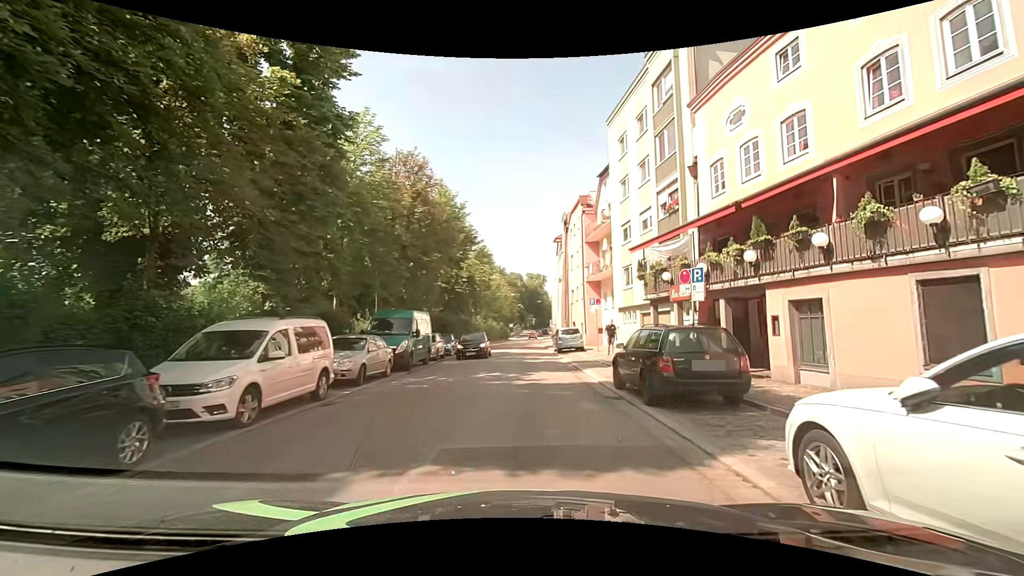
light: Day
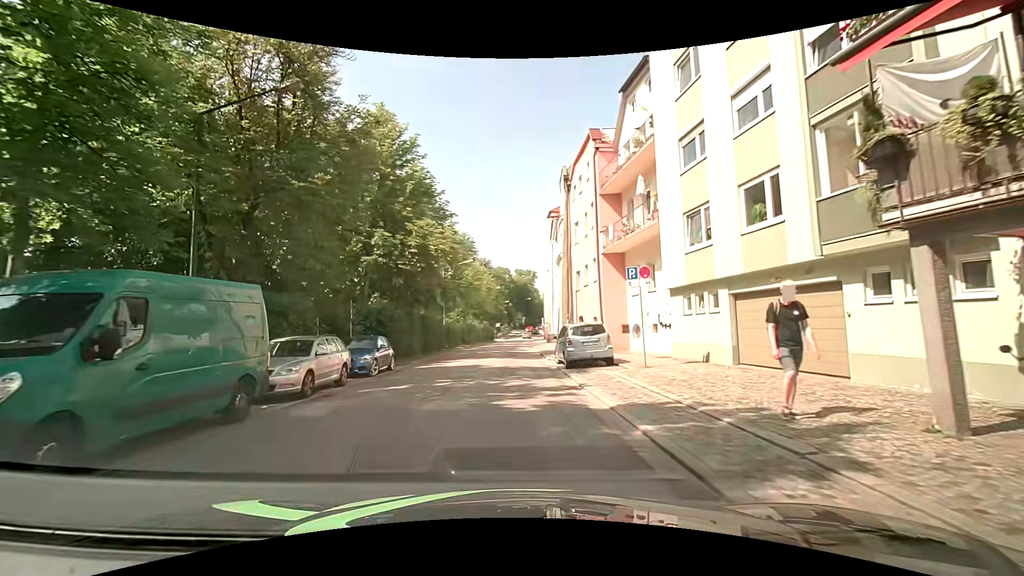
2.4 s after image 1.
(+0.5, +14.8) m; +2°
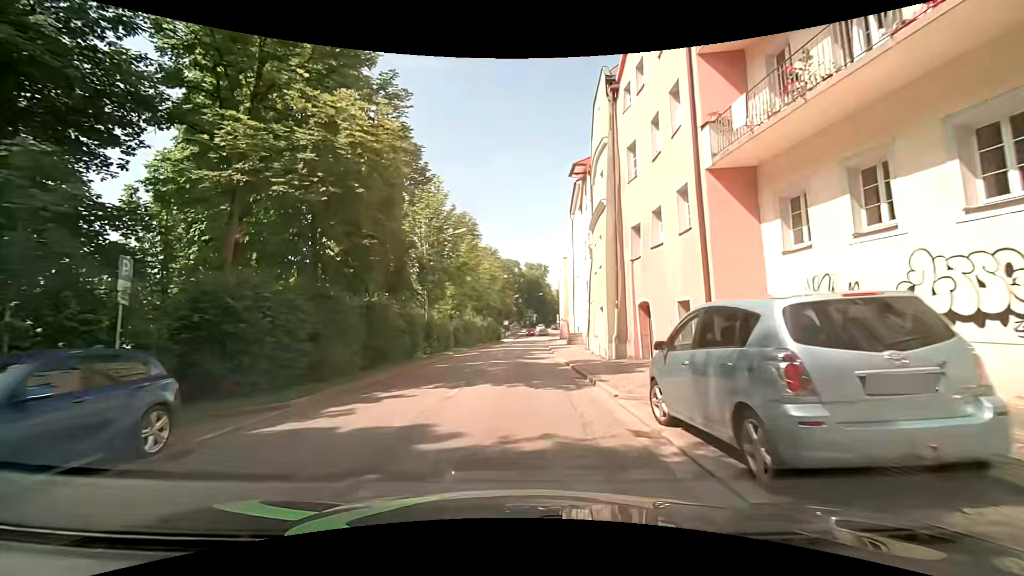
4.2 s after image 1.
(-0.4, +14.0) m; -1°
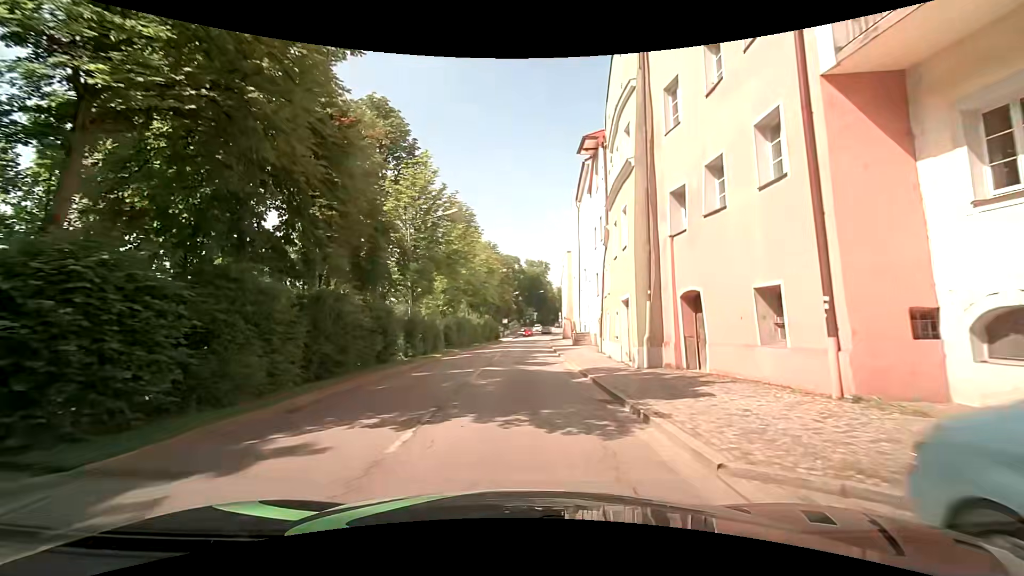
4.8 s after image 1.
(0.0, +5.1) m; 0°
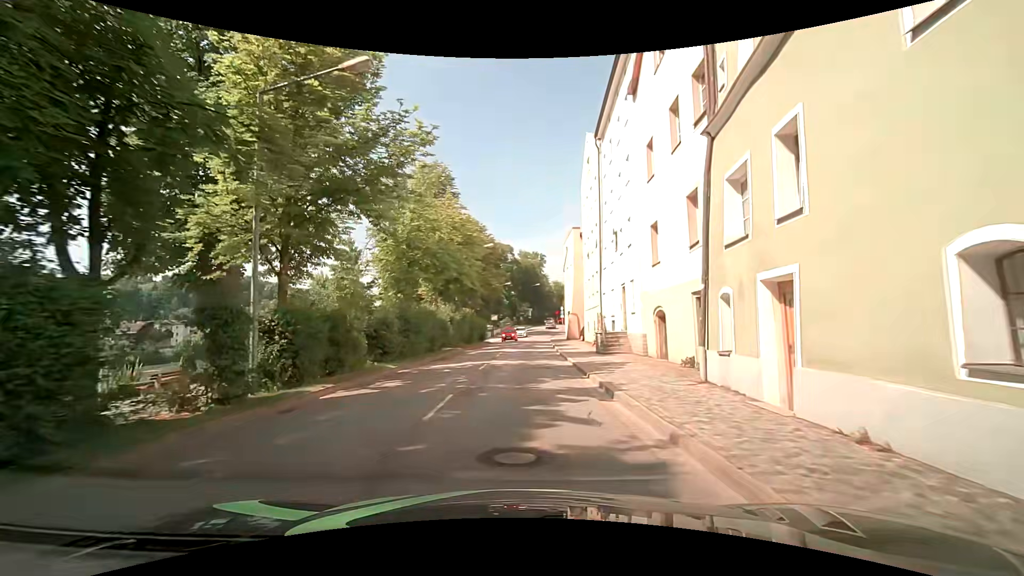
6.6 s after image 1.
(-0.2, +16.1) m; 0°
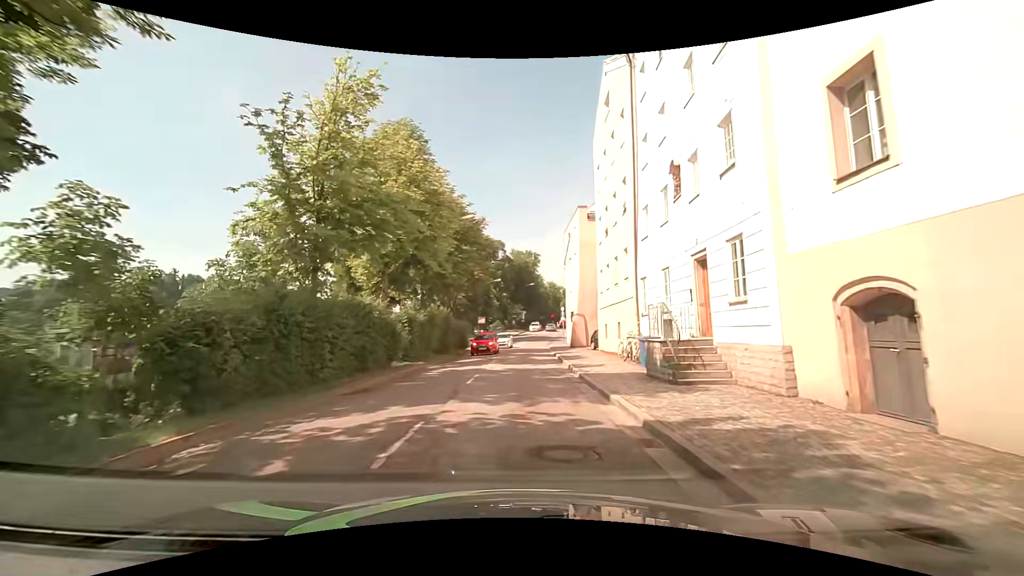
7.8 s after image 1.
(0.0, +11.6) m; +2°
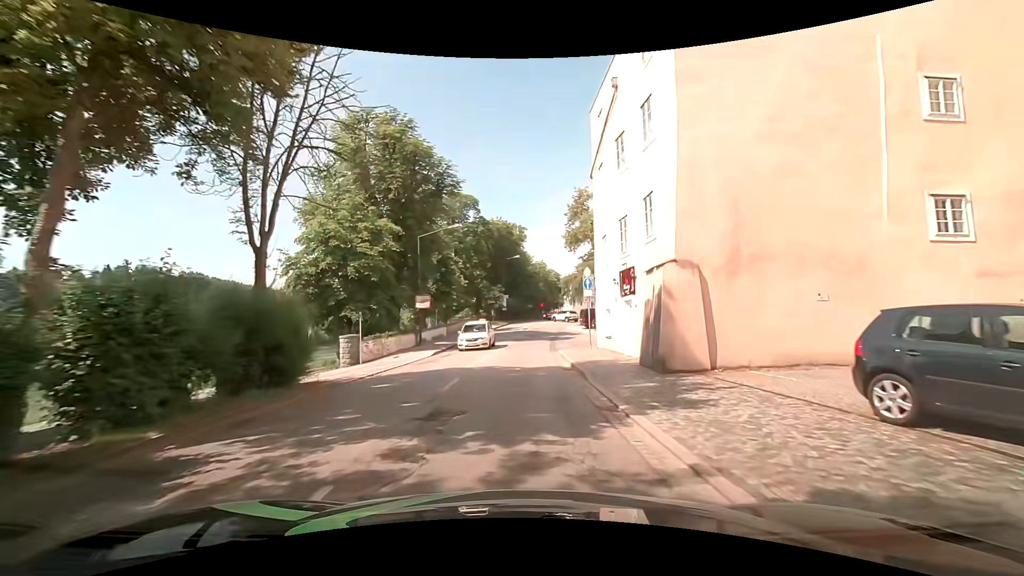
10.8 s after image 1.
(0.0, +30.2) m; +1°
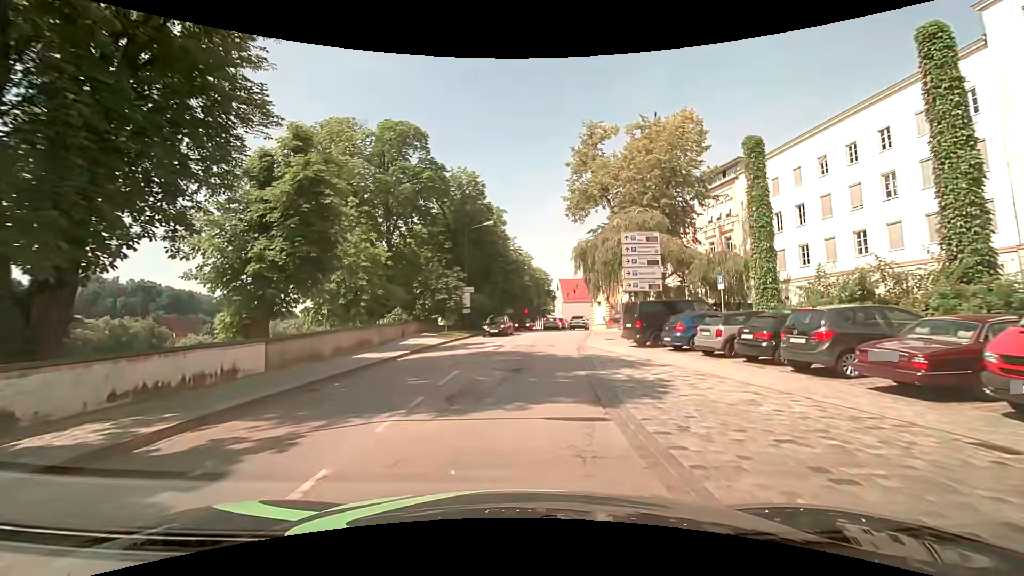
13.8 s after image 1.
(+0.3, +28.4) m; +2°
